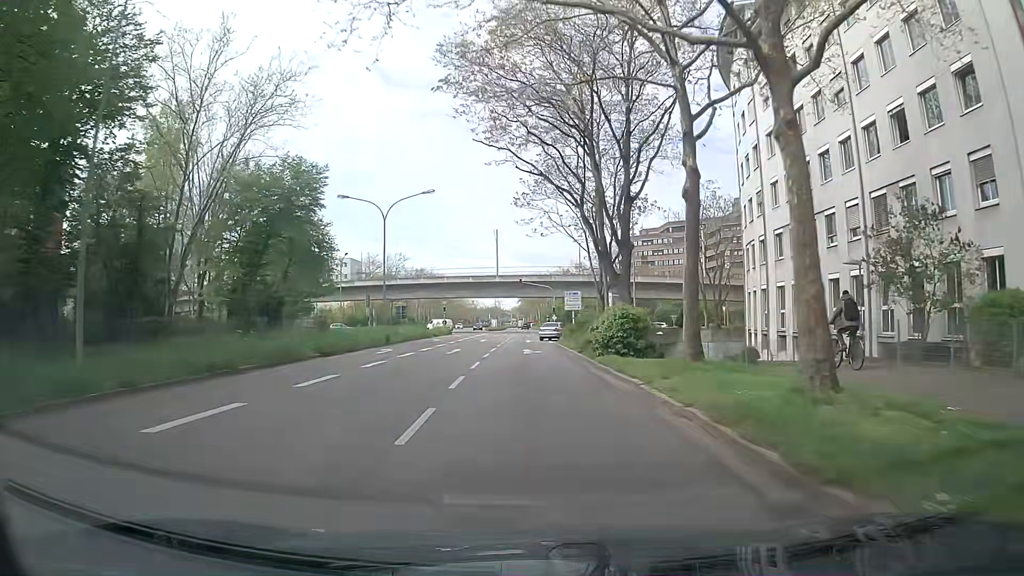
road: secondary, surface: asphalt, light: Day
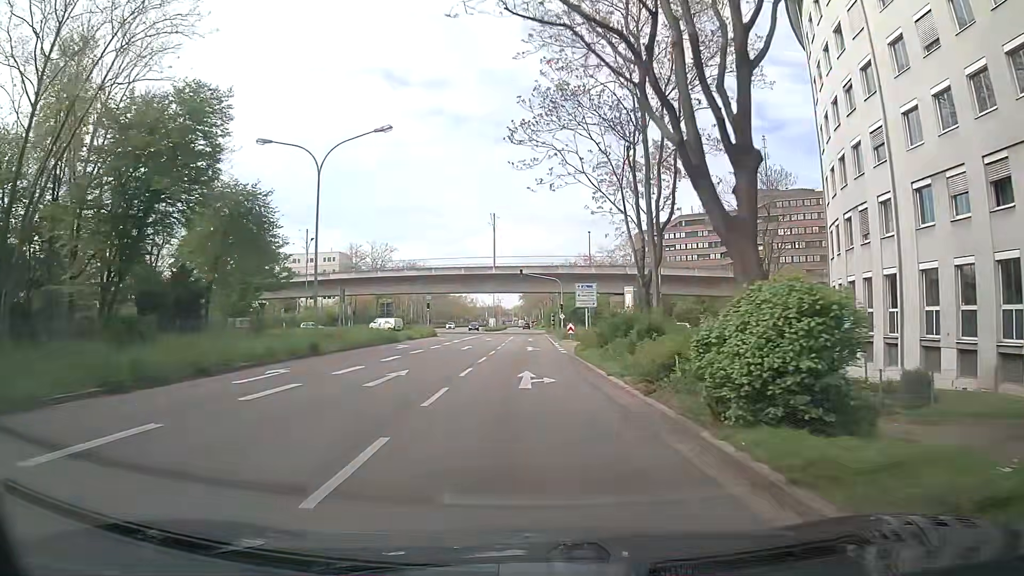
(0.0, +14.5) m; -2°
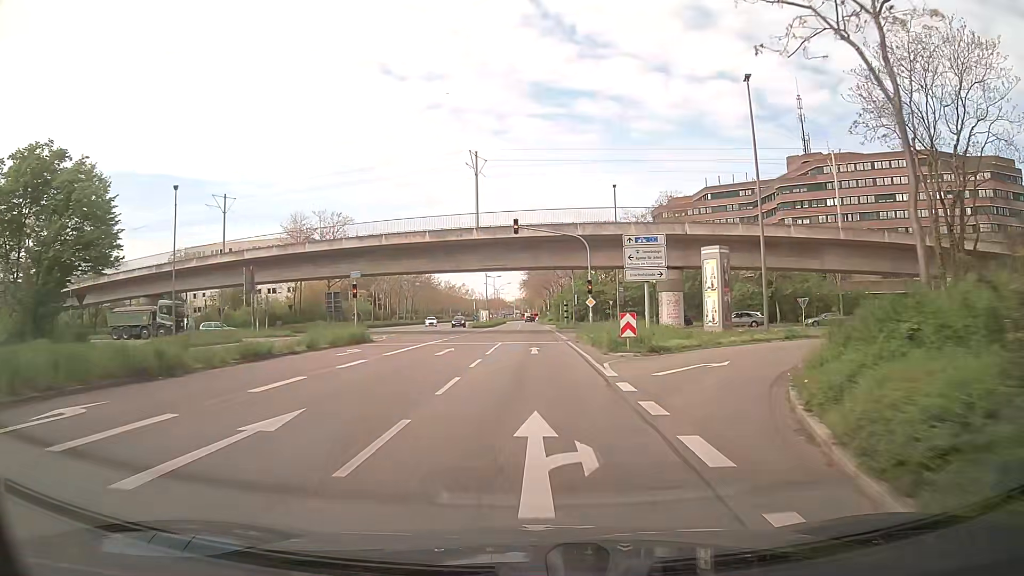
(+0.9, +29.2) m; +2°
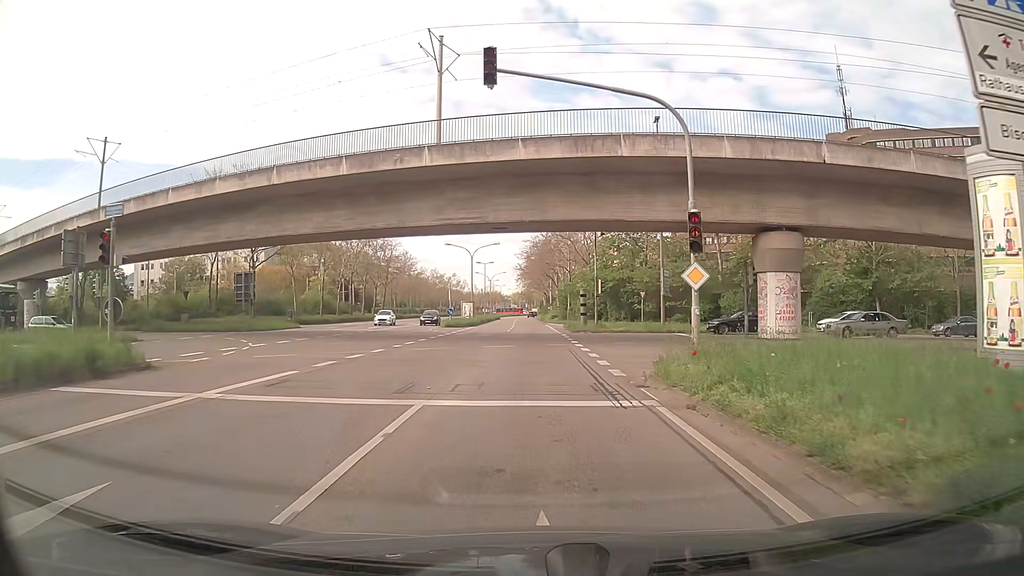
(-0.1, +23.3) m; 0°
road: secondary_link
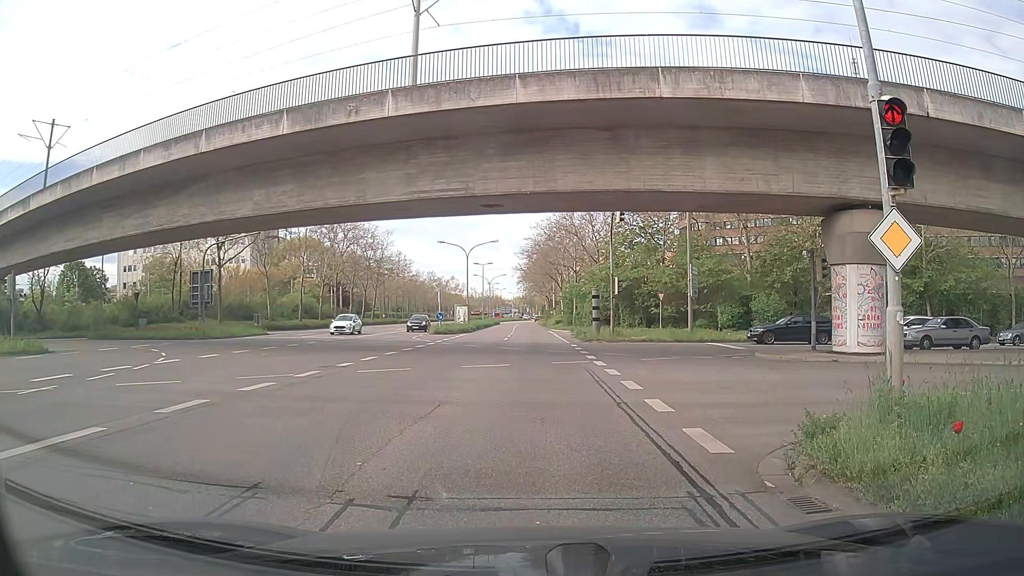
(0.0, +6.8) m; -1°
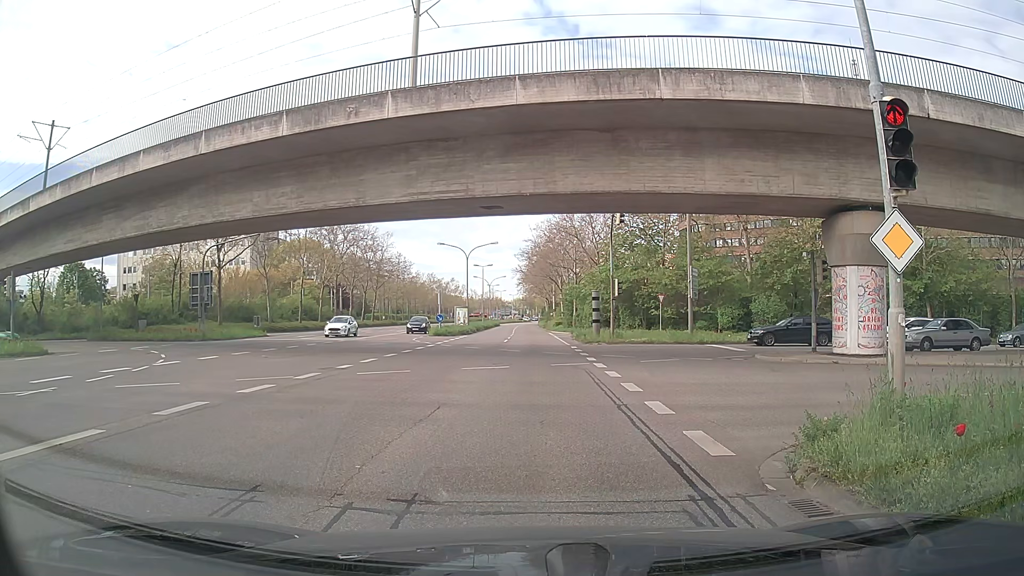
(0.0, +0.1) m; 0°
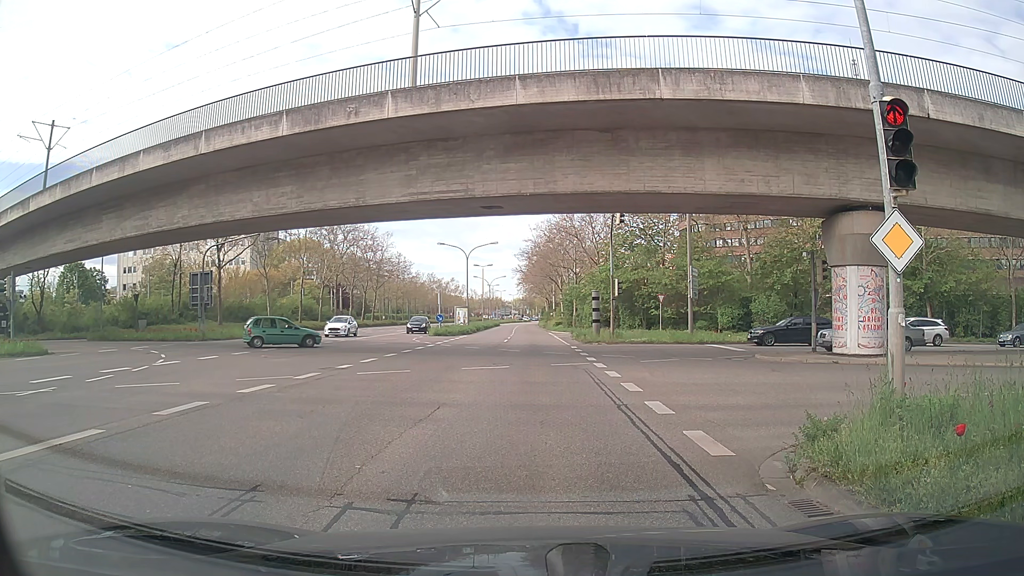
(0.0, 0.0) m; 0°
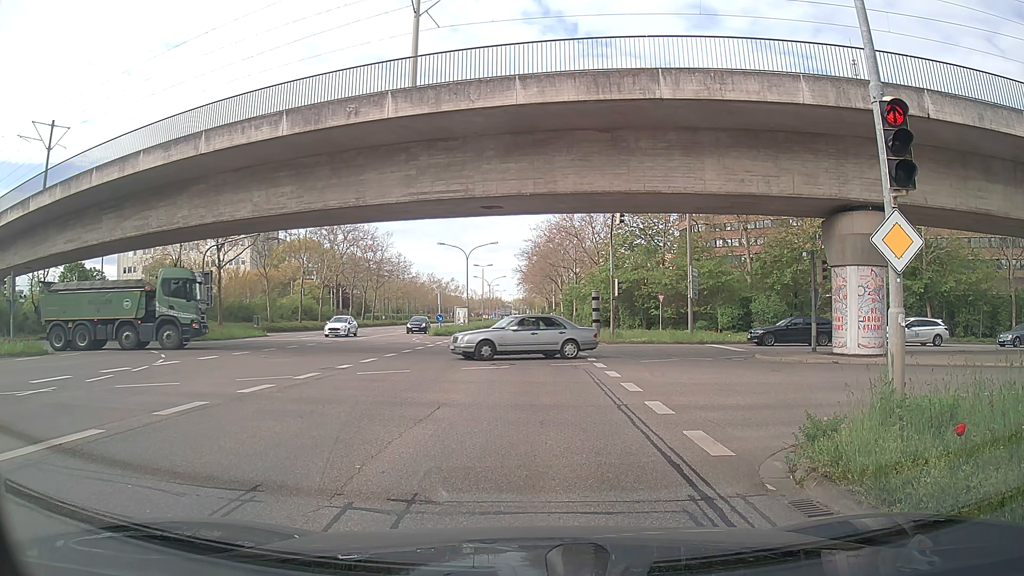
(0.0, 0.0) m; 0°
(0, +10) (+1, +20) (+1, +30) (+1, +40) (+1, +50) (+1, +60) (+1, +70) (+1, +80) (+1, +90) (+1, +100) m
